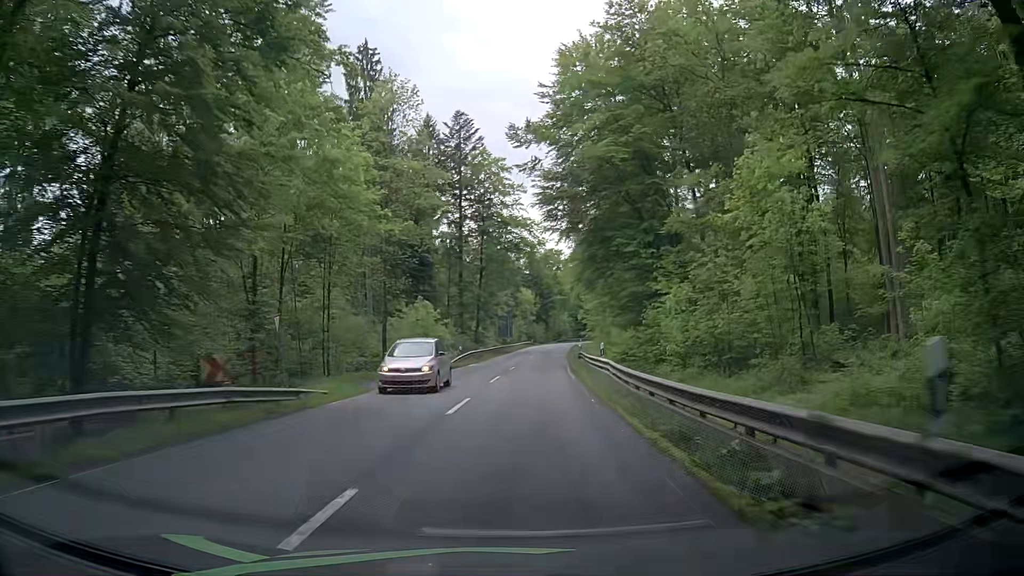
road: secondary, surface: asphalt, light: Day
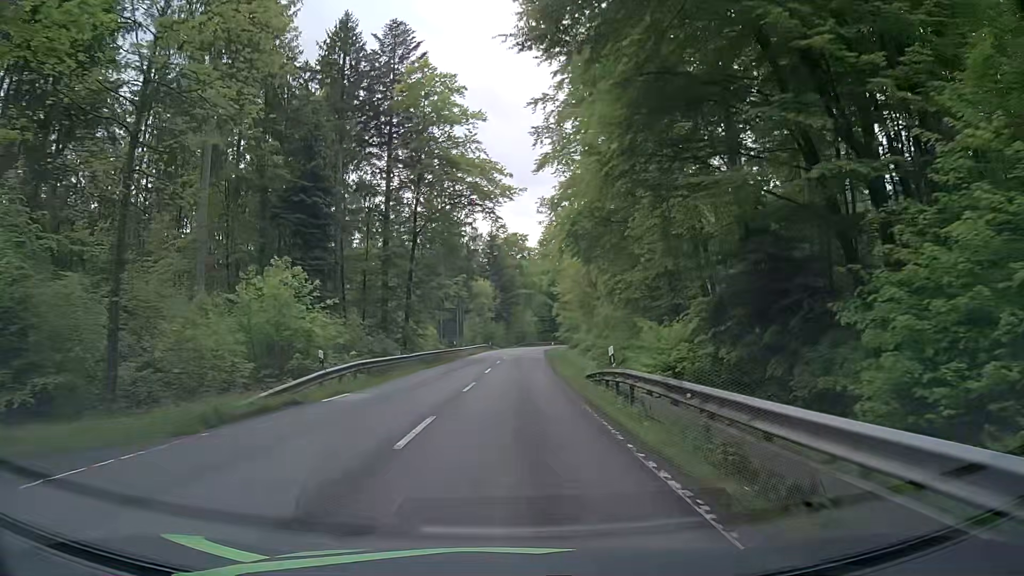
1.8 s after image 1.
(+1.2, +26.9) m; +4°
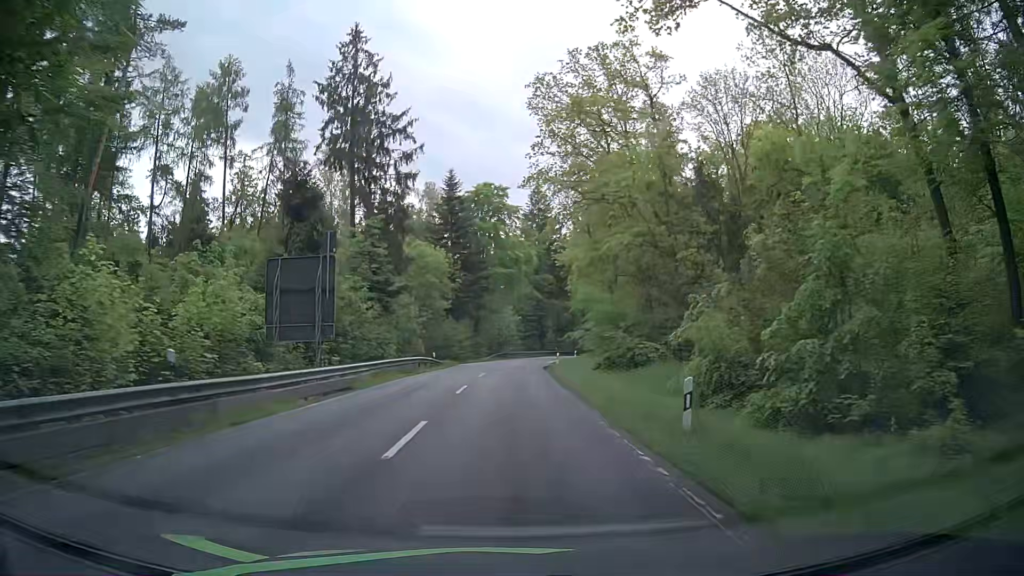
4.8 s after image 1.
(+1.0, +45.2) m; +1°
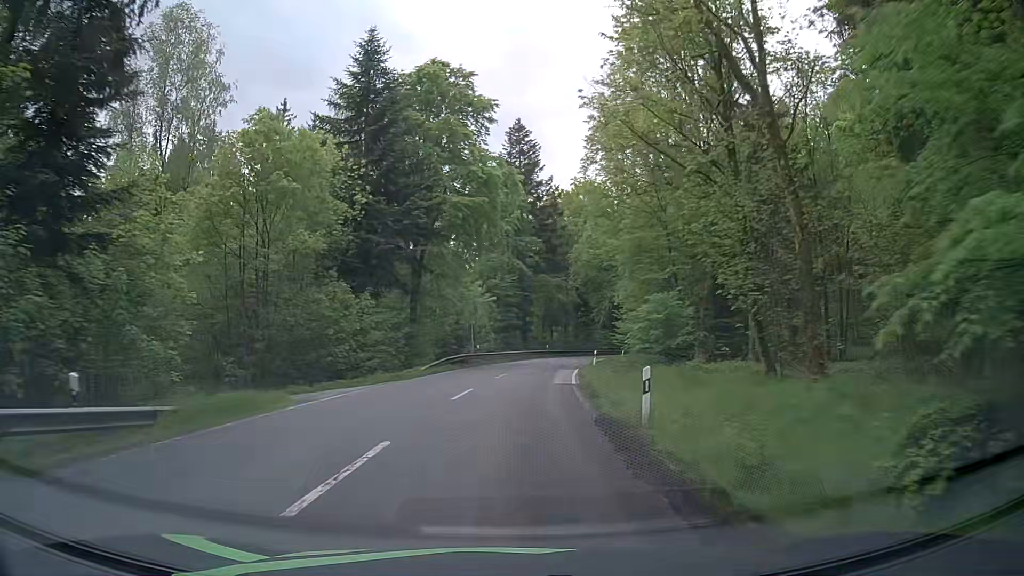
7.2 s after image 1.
(+1.6, +36.2) m; +4°
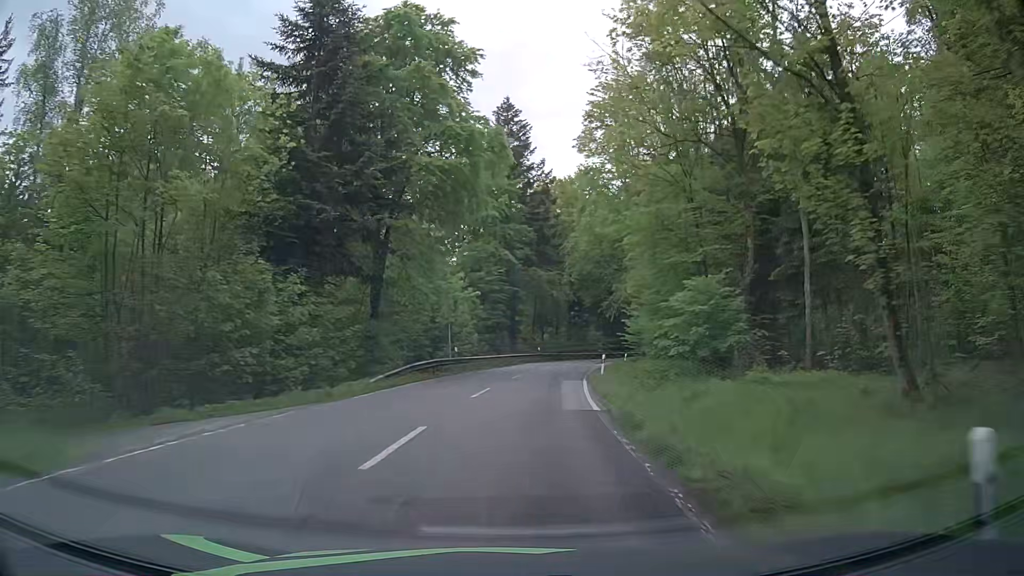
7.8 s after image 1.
(0.0, +9.1) m; +1°
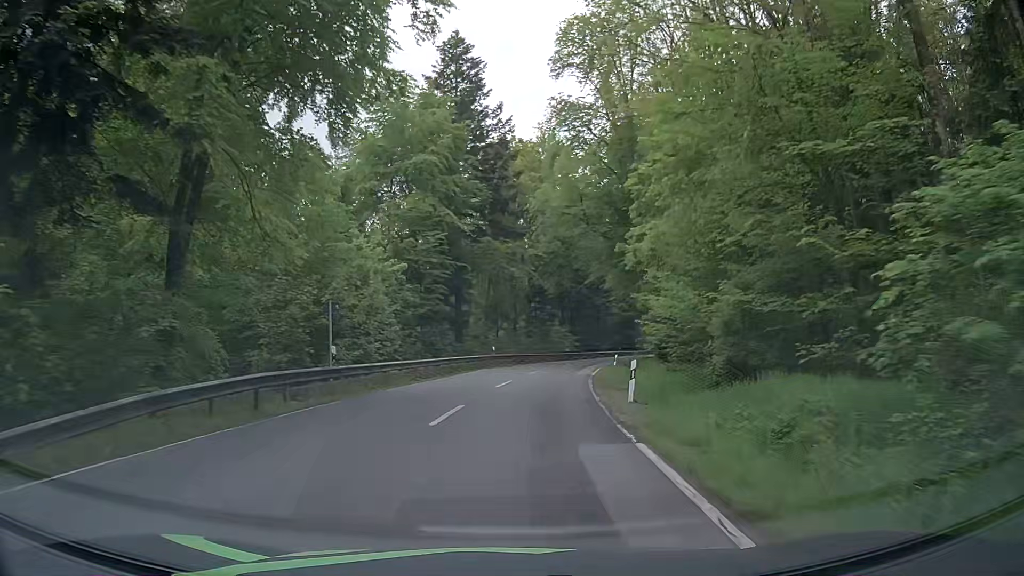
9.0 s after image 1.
(+0.4, +18.2) m; +4°
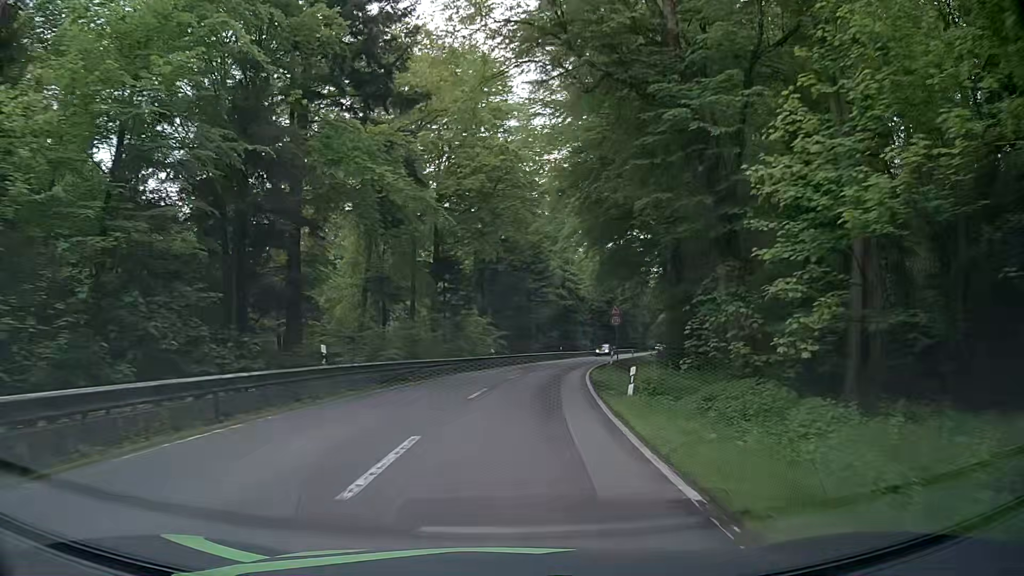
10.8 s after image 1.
(+1.6, +27.4) m; +8°
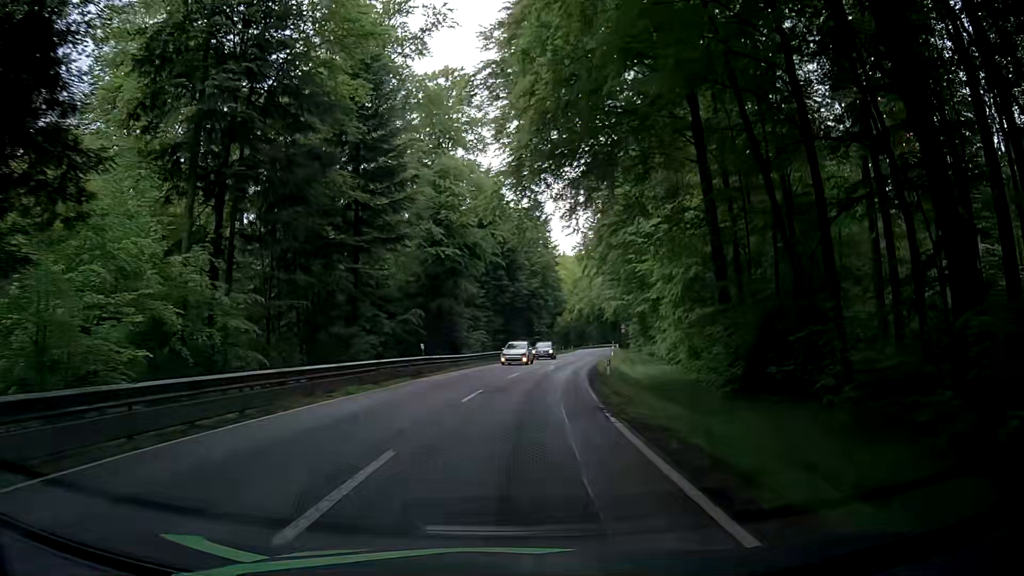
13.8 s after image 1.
(+3.8, +45.7) m; +9°
(0, +10) (+1, +20) (+2, +30) (+3, +40) (+5, +50) (+7, +60) (+9, +69) (+10, +79) (+12, +89) (+14, +99) m
